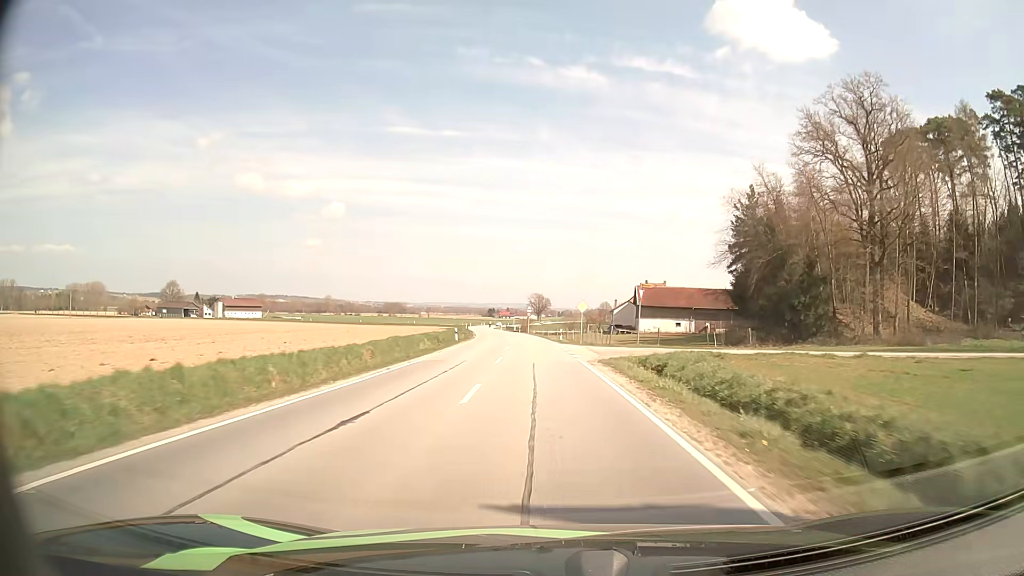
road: secondary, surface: asphalt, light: Day
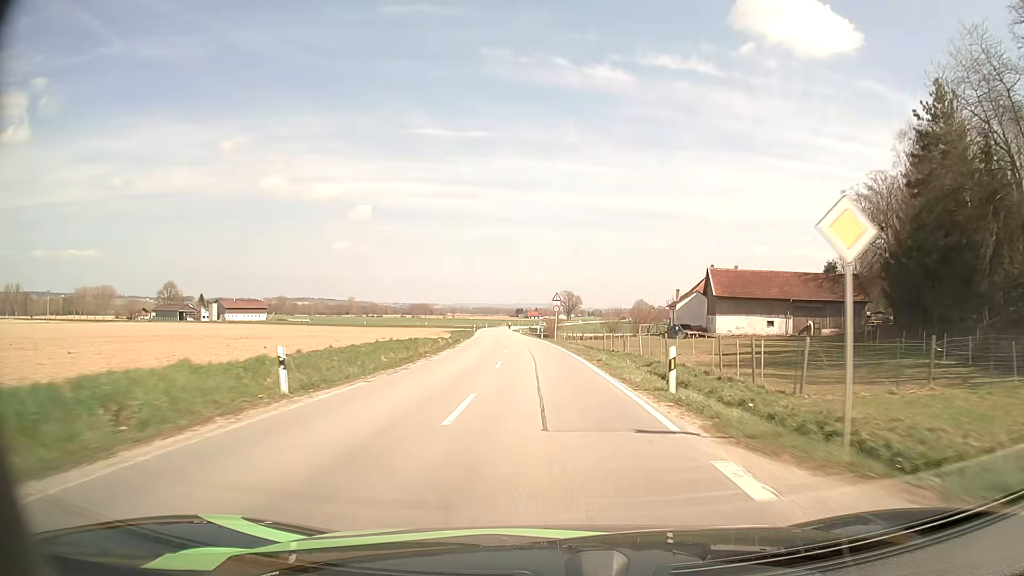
(-0.8, +36.7) m; -2°
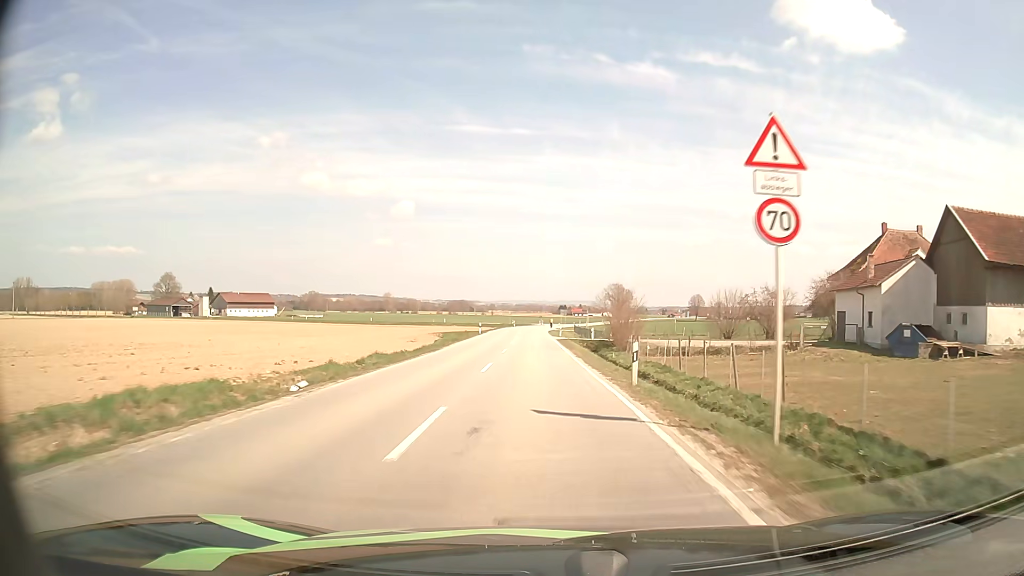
(-1.4, +48.1) m; -4°
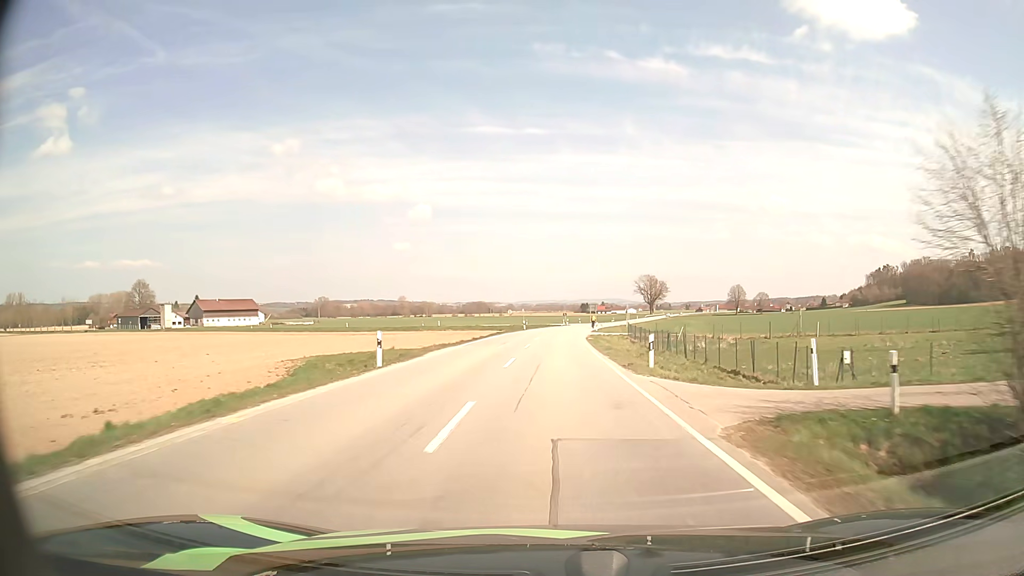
(-1.0, +45.6) m; -2°
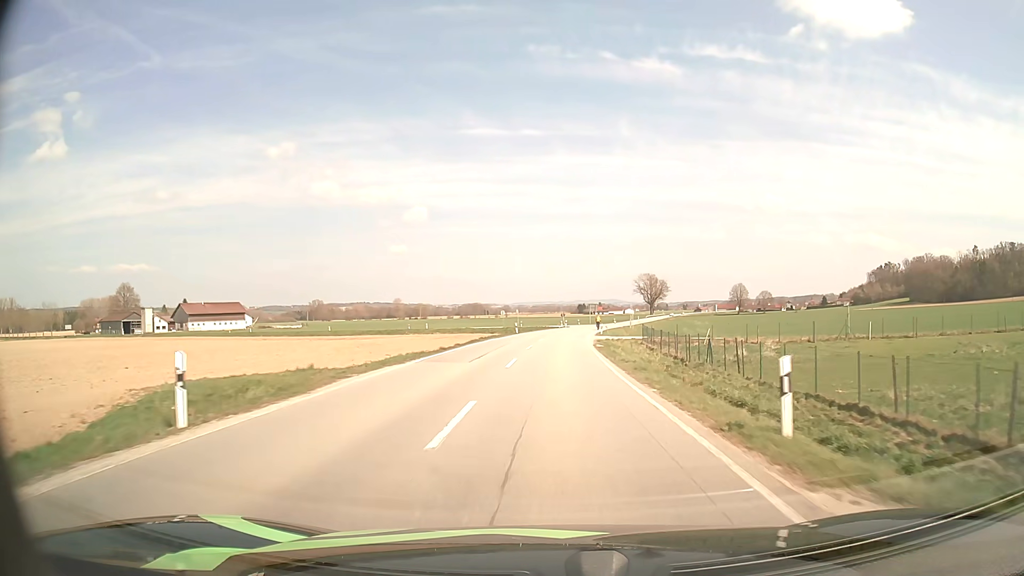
(0.0, +10.9) m; 0°
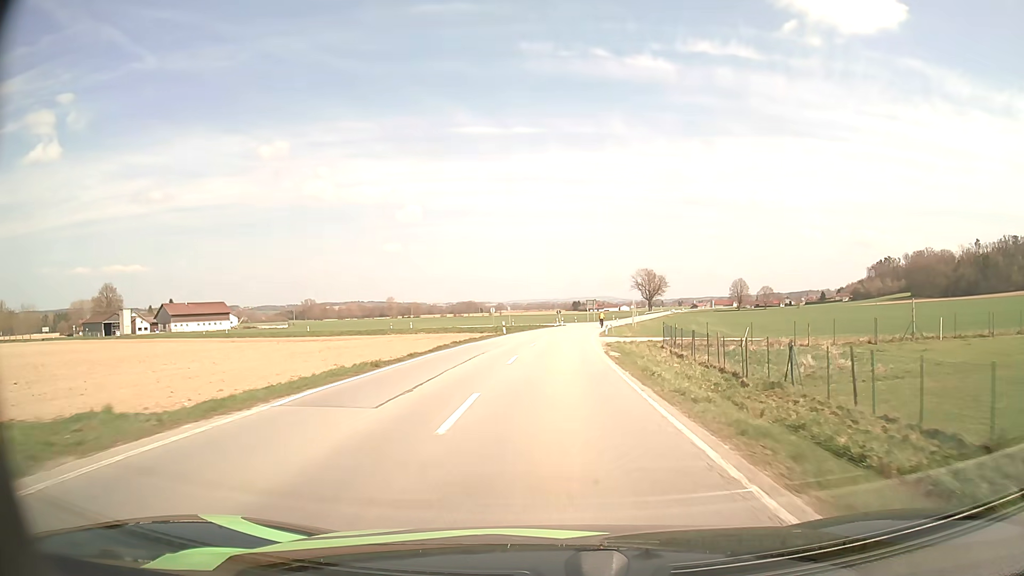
(0.0, +10.6) m; 0°
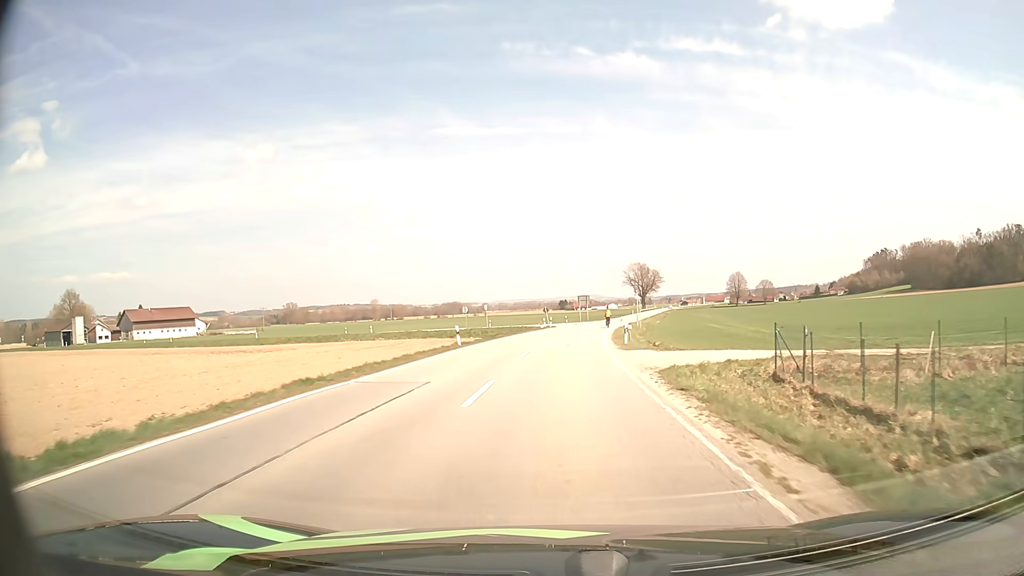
(+0.2, +20.1) m; +1°
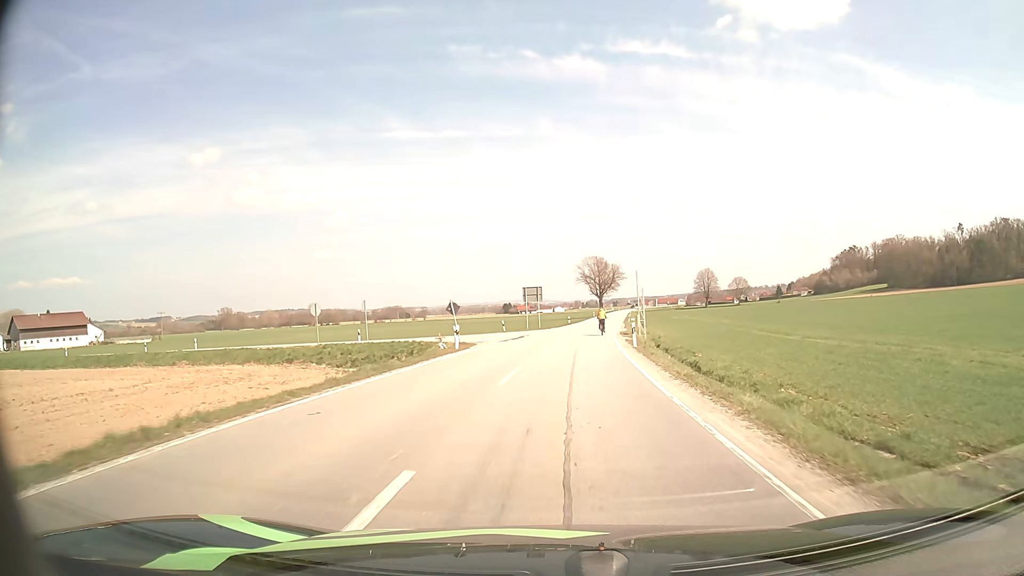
(+1.6, +42.1) m; +5°
(0, +10) (+1, +20) (+1, +30) (+2, +40) (-2, +49) (-10, +54) (-20, +55) (-30, +57) (-40, +59) (-50, +61) m
